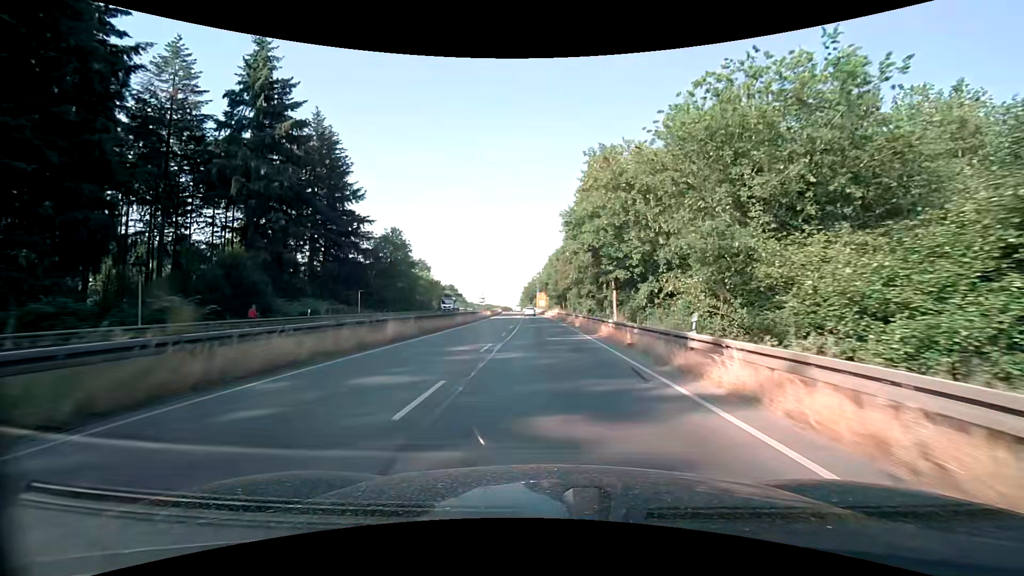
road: trunk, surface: asphalt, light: Day
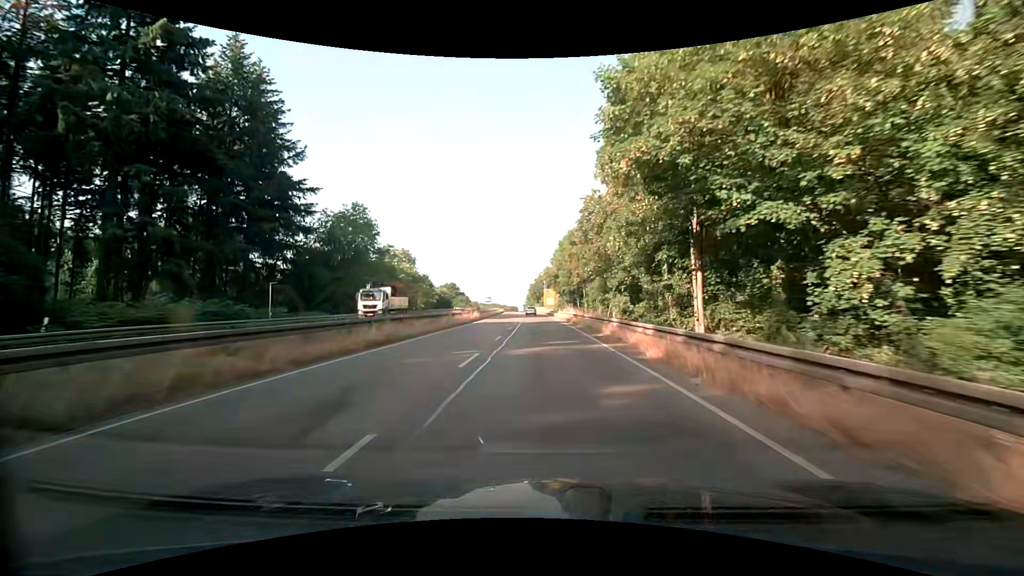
(-0.2, +22.0) m; -1°
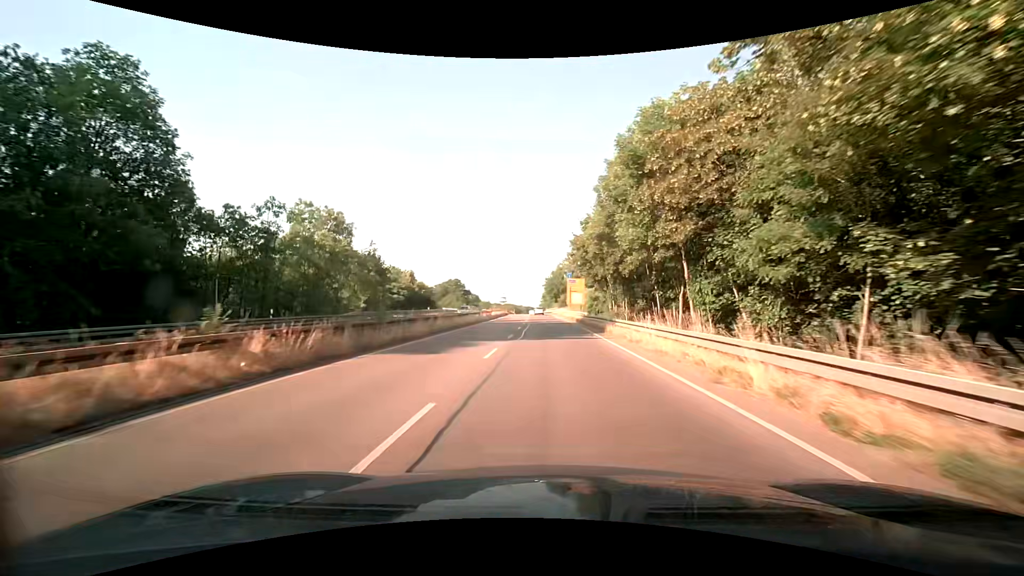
(-0.8, +43.4) m; -2°
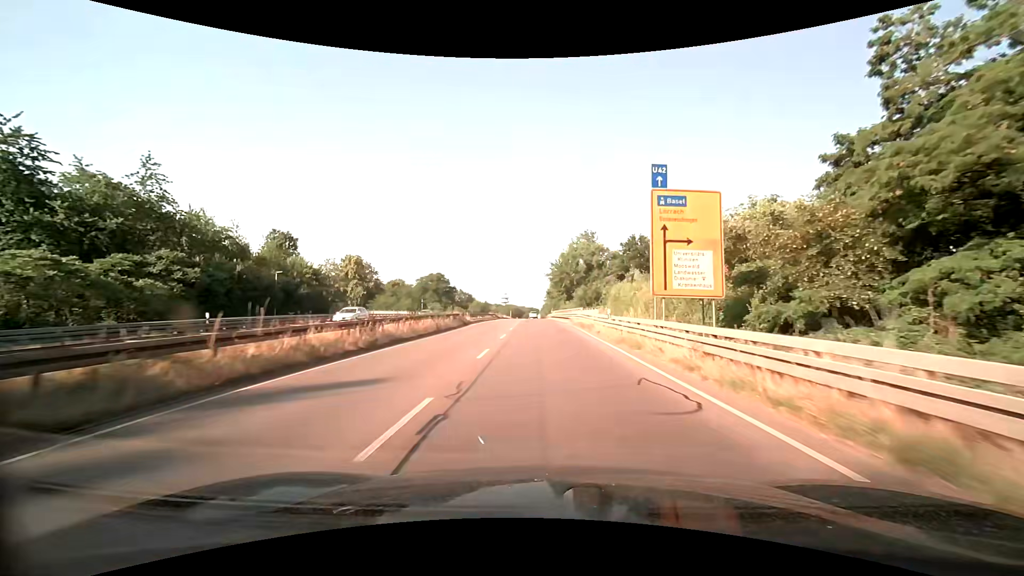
(-0.3, +54.0) m; -1°
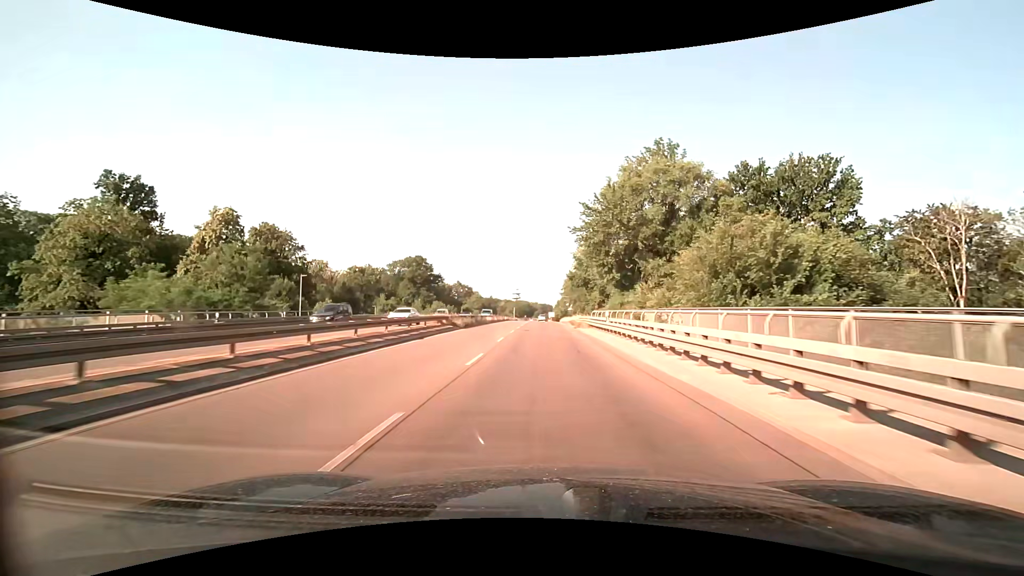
(-0.6, +55.6) m; -1°
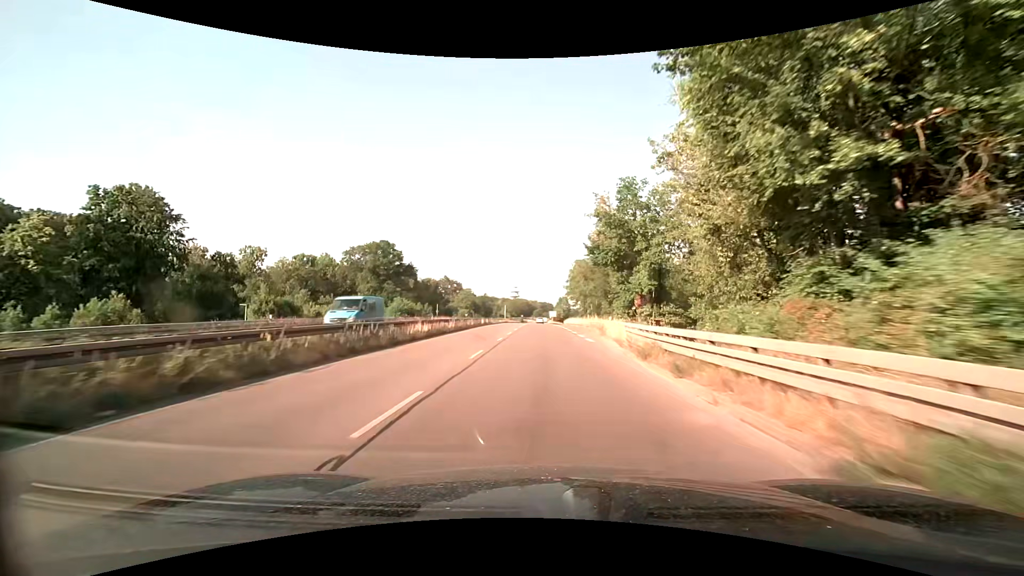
(0.0, +33.9) m; 0°
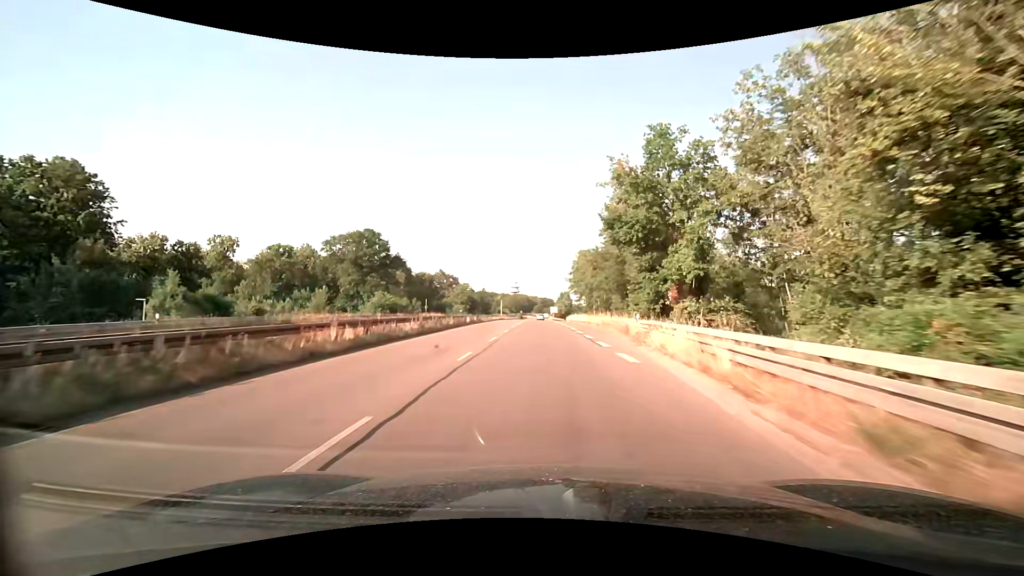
(0.0, +11.4) m; 0°
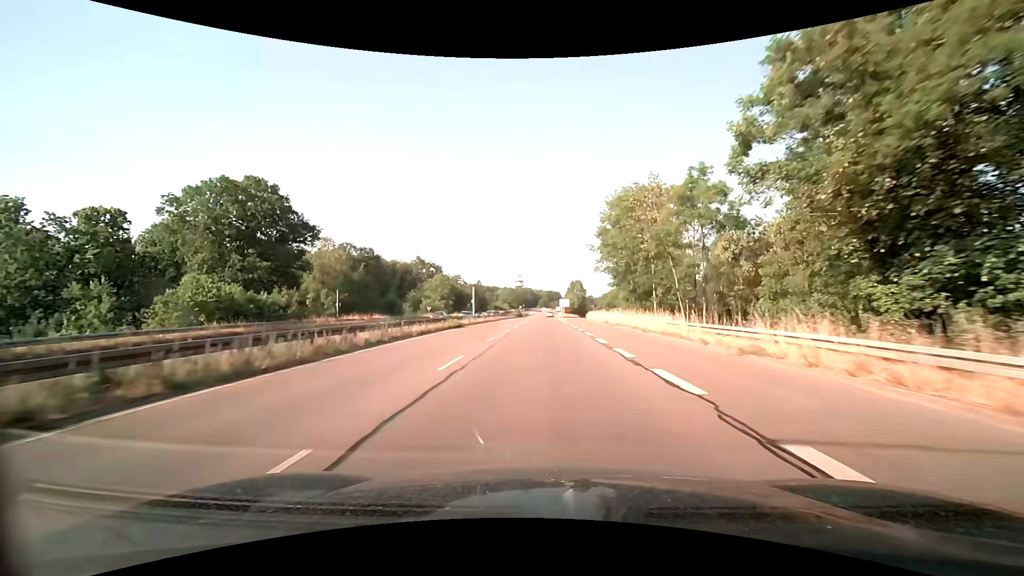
(0.0, +46.8) m; -1°
(0, +10) (0, +20) (0, +30) (0, +40) (0, +50) (0, +60) (0, +70) (0, +80) (0, +90) (0, +100) m
